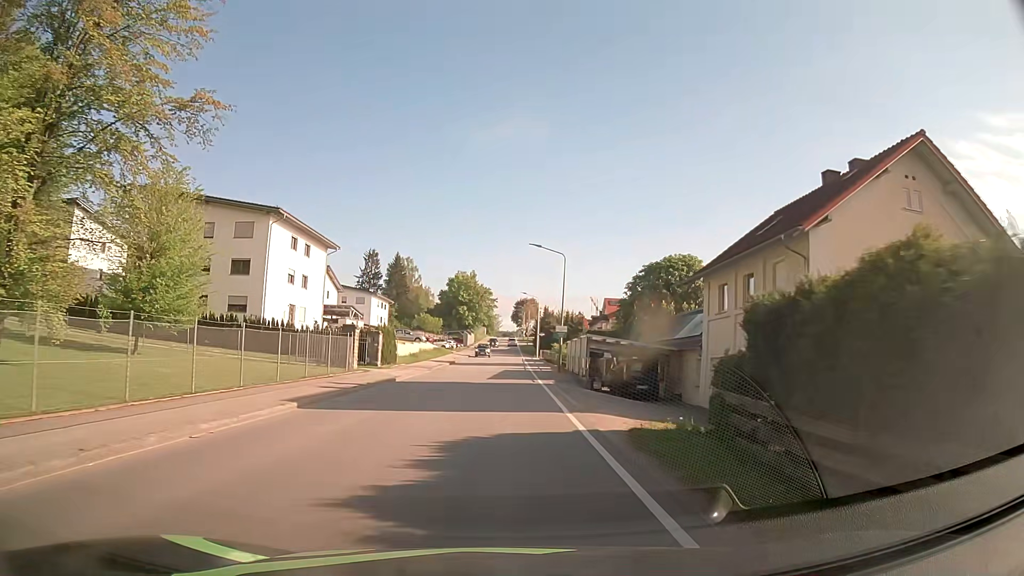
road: tertiary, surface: asphalt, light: Day
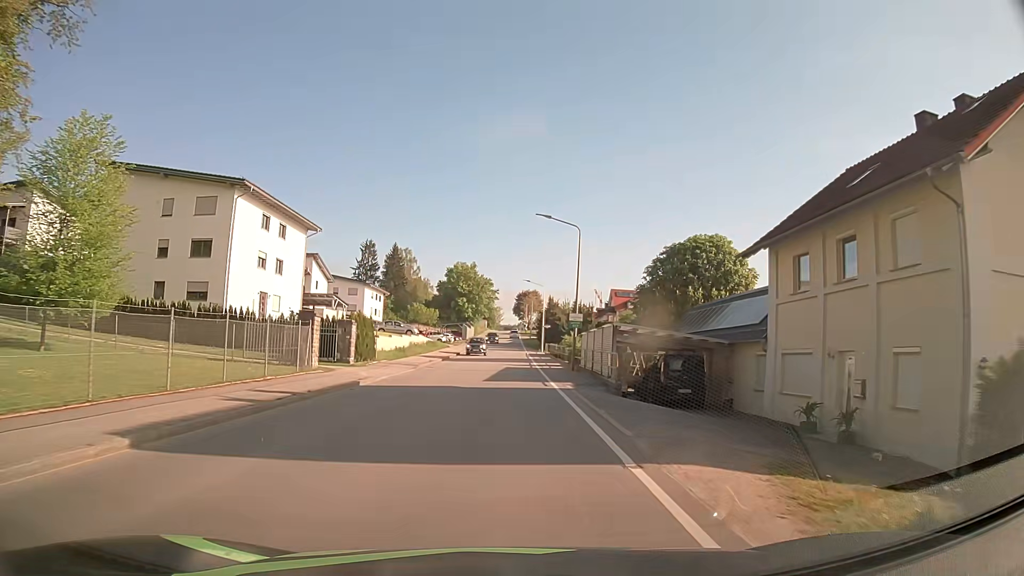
(0.0, +7.5) m; +1°
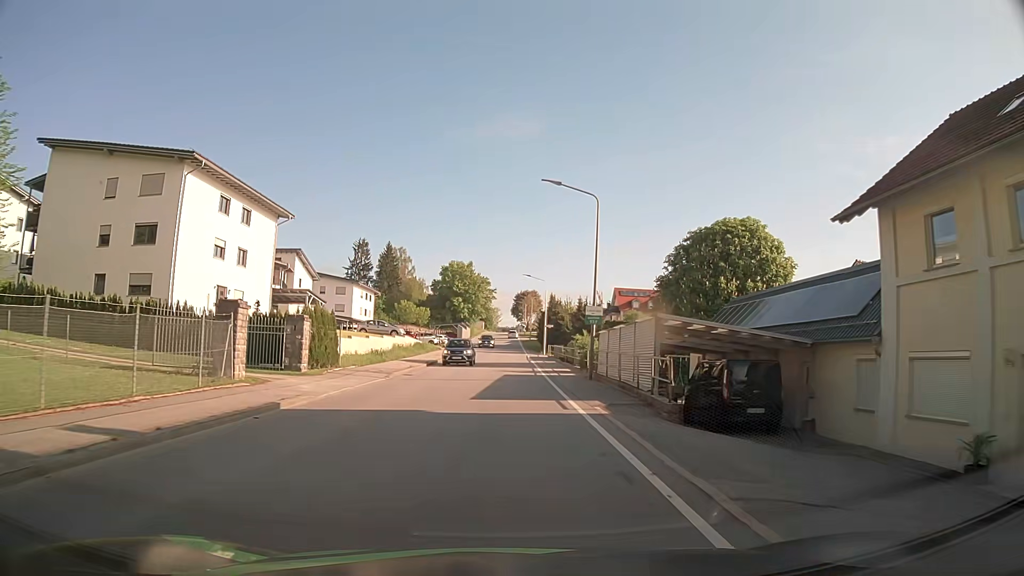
(-0.1, +7.5) m; -1°
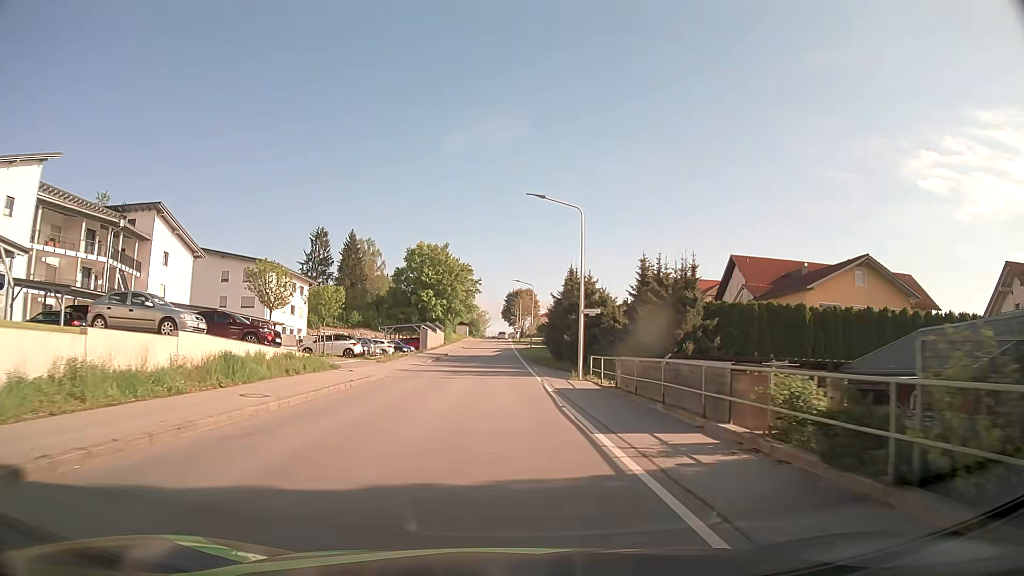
(+0.5, +37.8) m; +1°
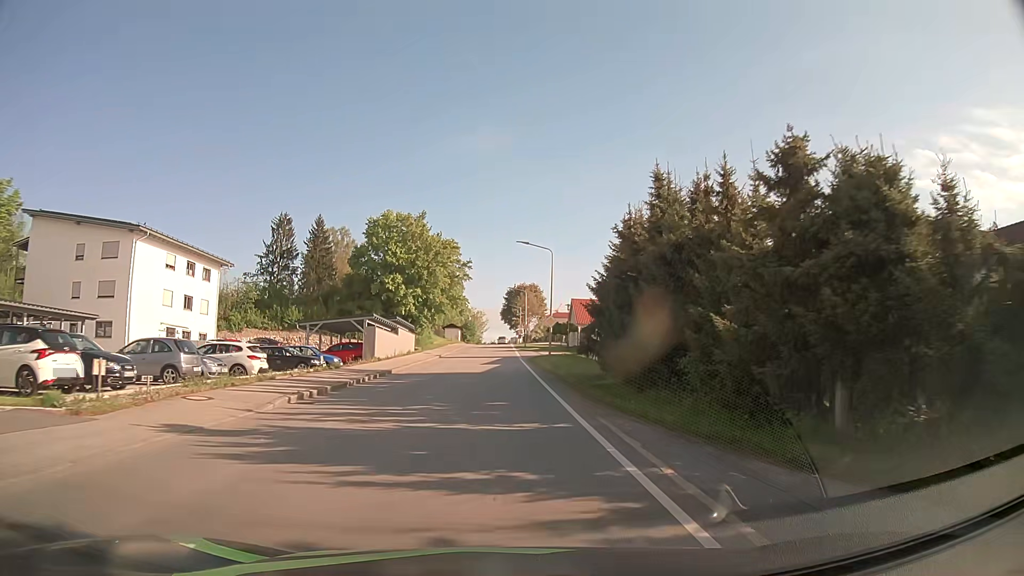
(0.0, +29.7) m; 0°
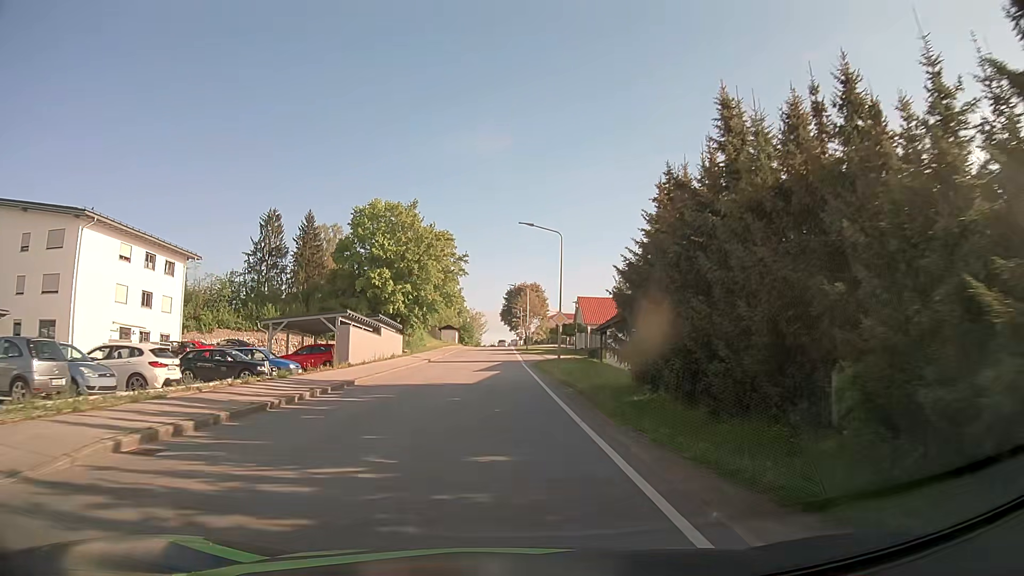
(0.0, +7.3) m; 0°
